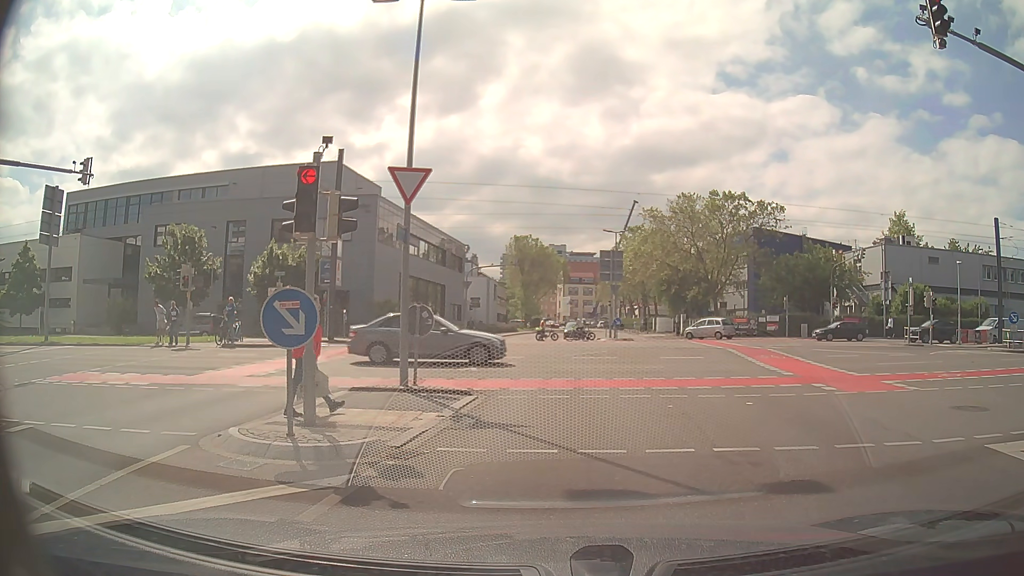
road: secondary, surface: asphalt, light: Day
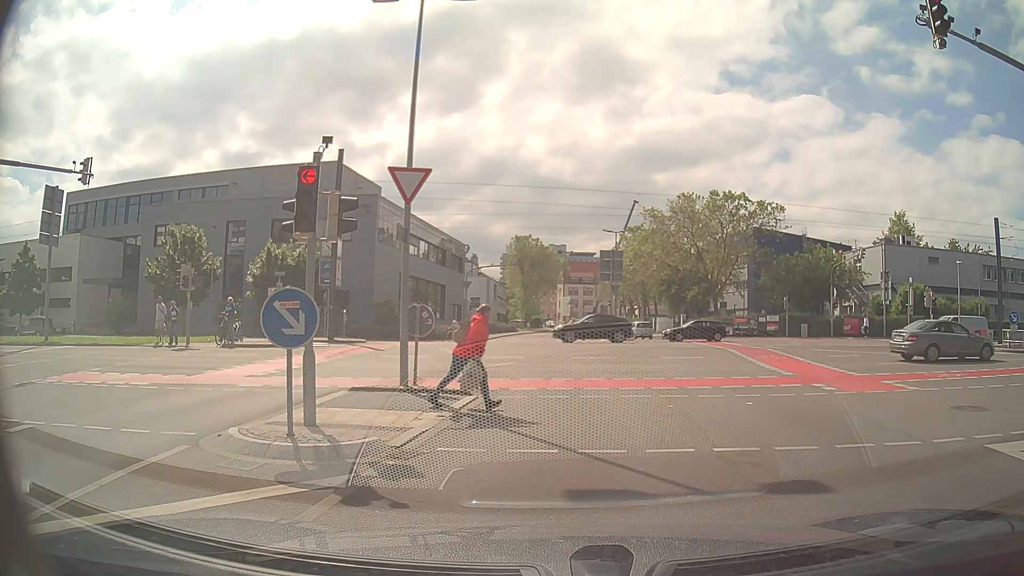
(0.0, 0.0) m; 0°
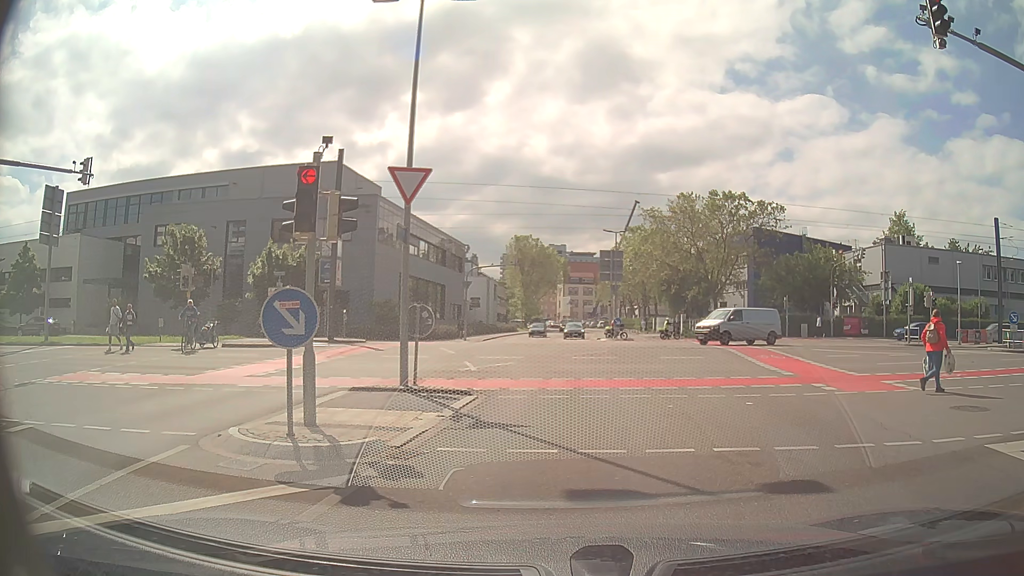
(0.0, 0.0) m; 0°
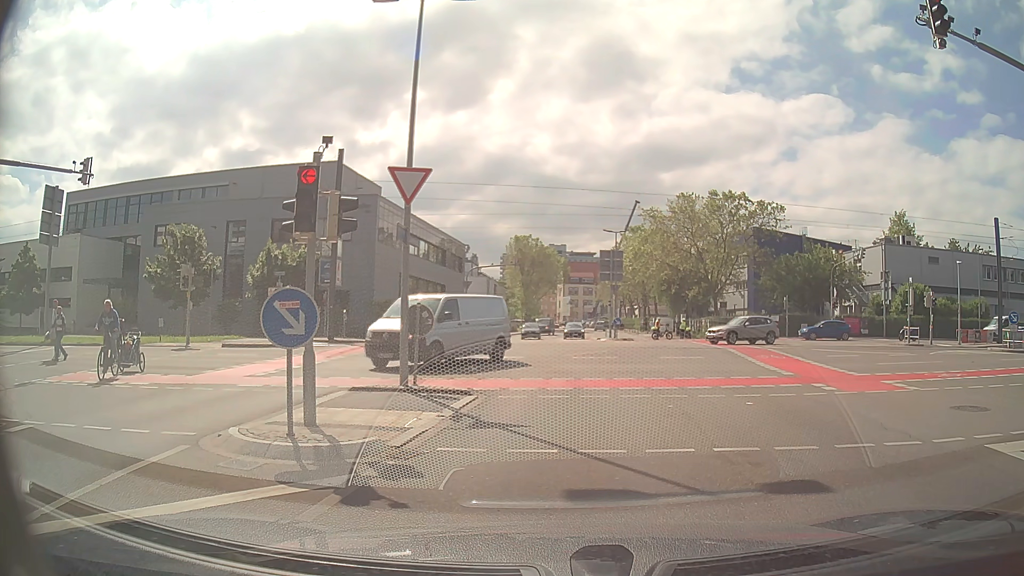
(0.0, 0.0) m; 0°
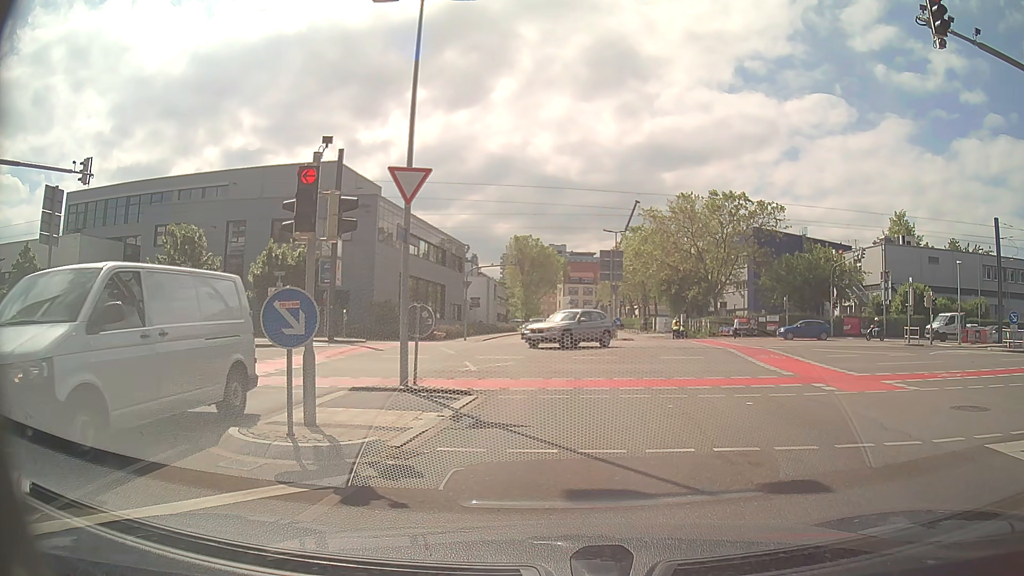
(0.0, 0.0) m; 0°
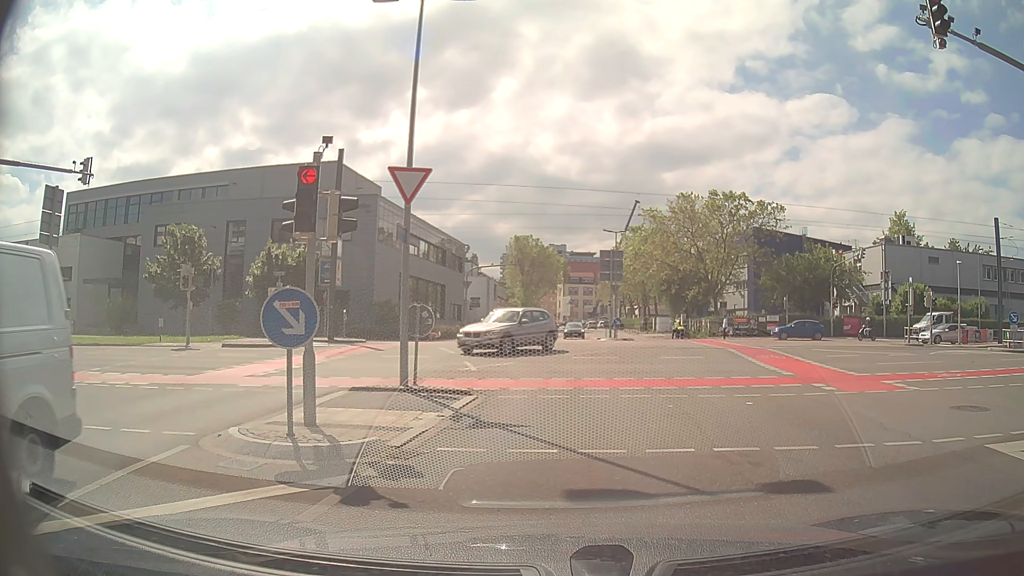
(0.0, 0.0) m; 0°
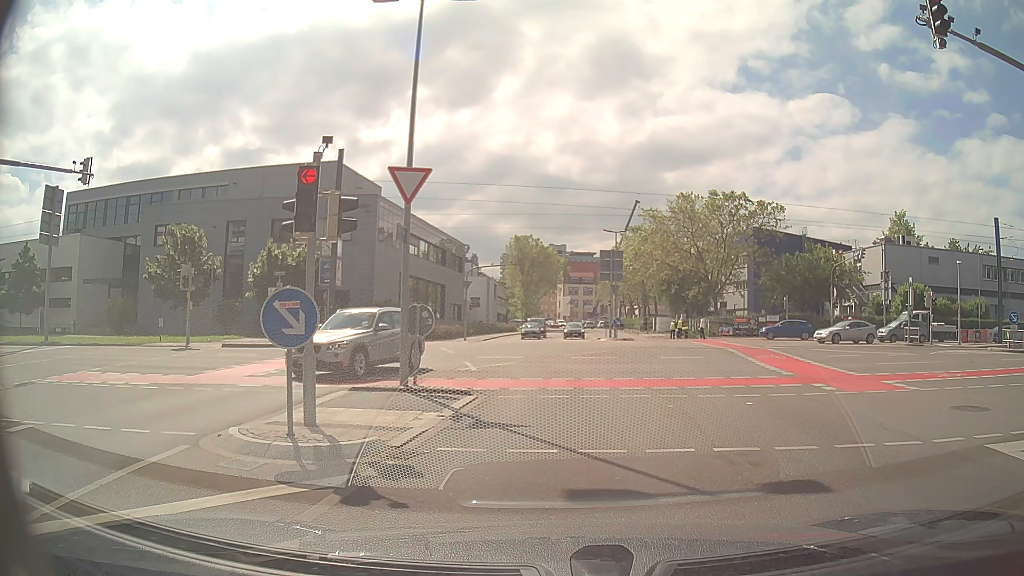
(0.0, 0.0) m; 0°
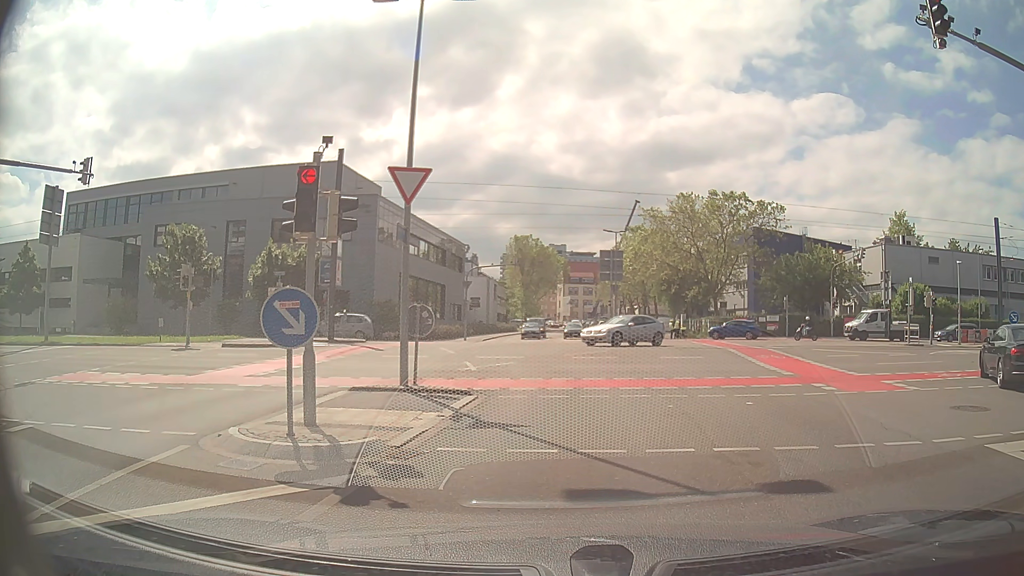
(0.0, 0.0) m; 0°
